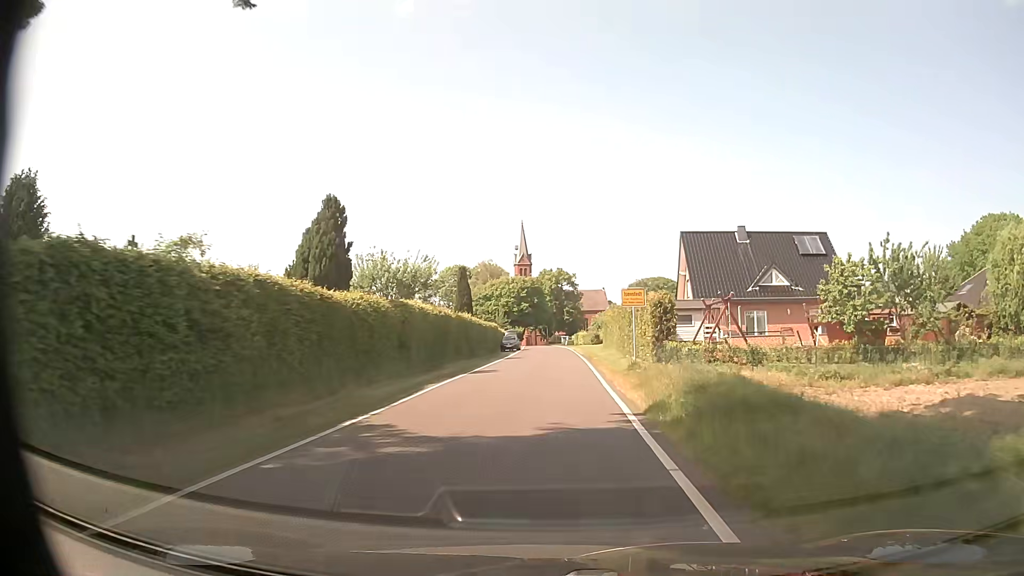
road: unclassified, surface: asphalt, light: Day
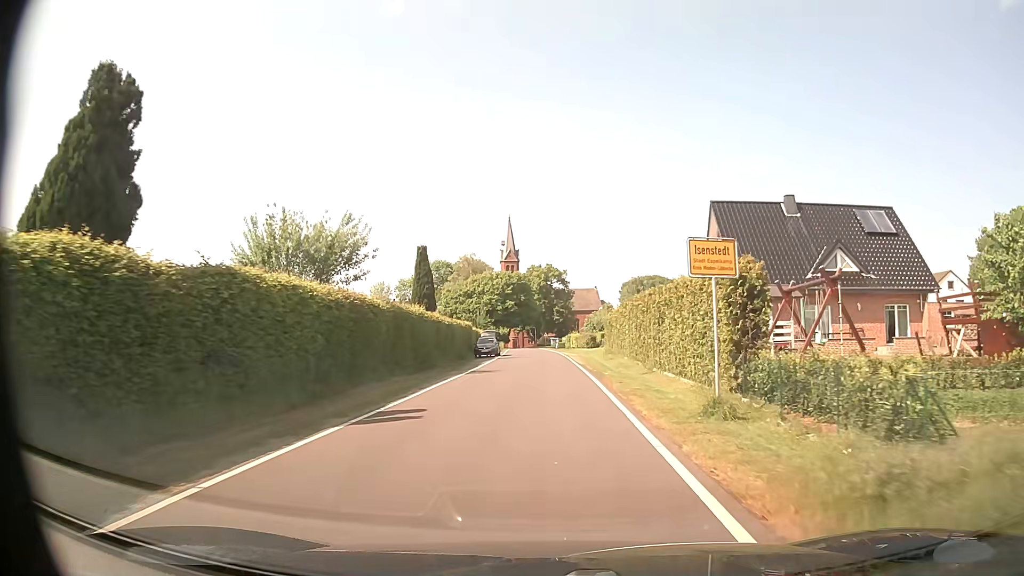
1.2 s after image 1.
(0.0, +13.4) m; +1°
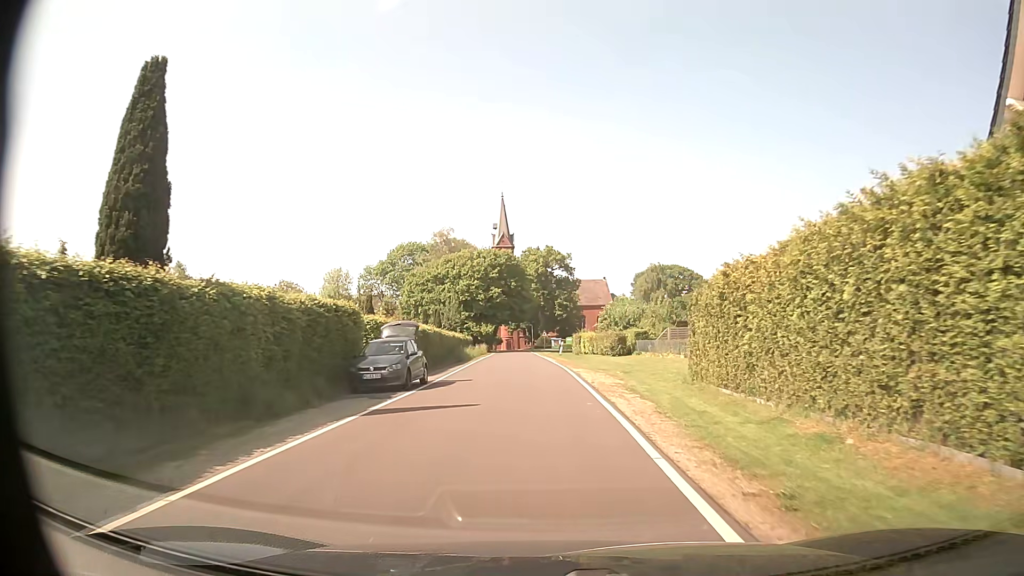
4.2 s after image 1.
(0.0, +30.6) m; 0°
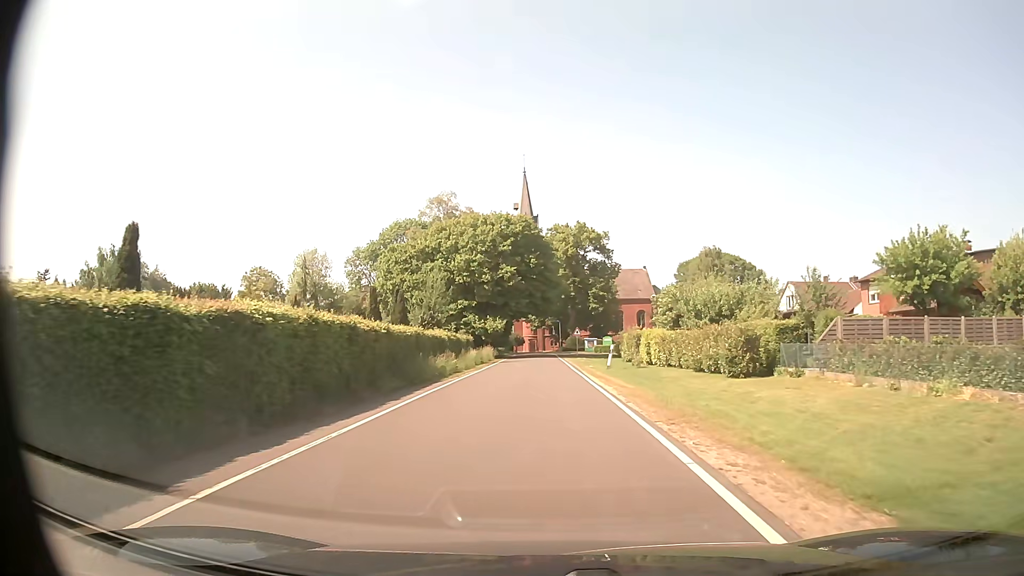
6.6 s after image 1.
(-0.6, +25.1) m; -3°
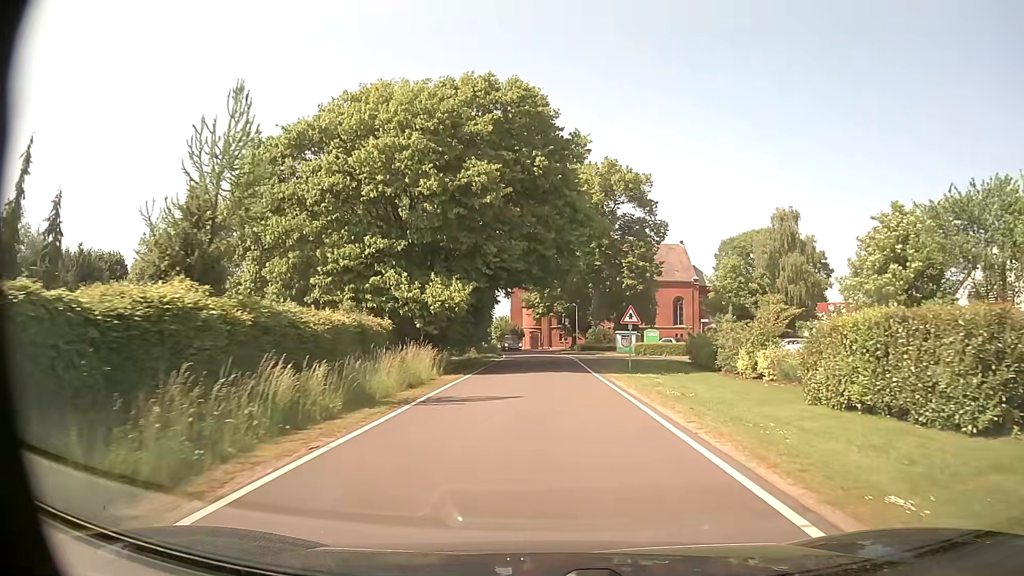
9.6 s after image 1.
(-0.6, +32.7) m; 0°
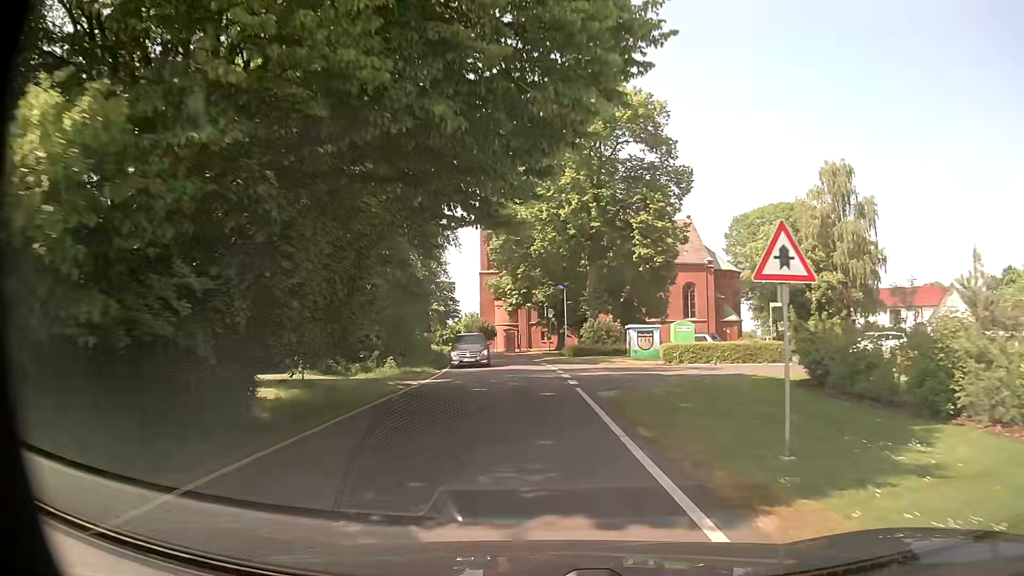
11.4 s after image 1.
(+0.5, +20.8) m; +2°
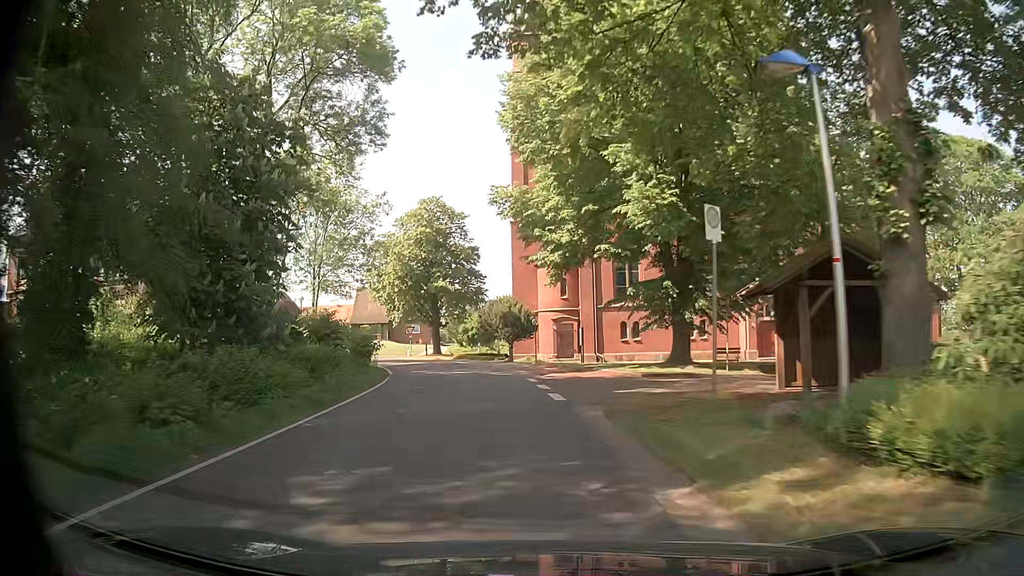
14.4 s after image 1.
(-1.3, +35.6) m; -5°
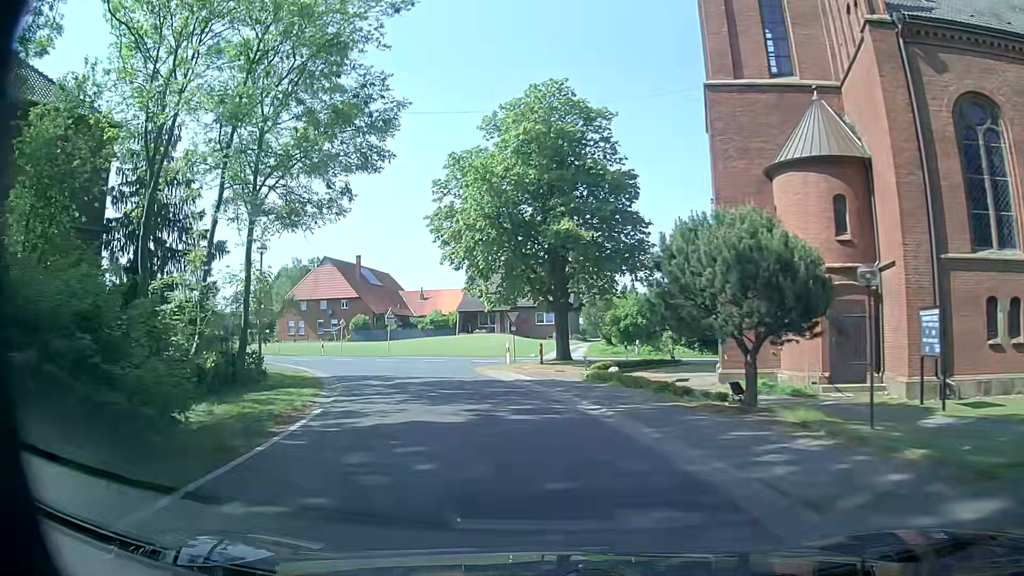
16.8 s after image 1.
(-2.8, +26.5) m; -14°
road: residential
